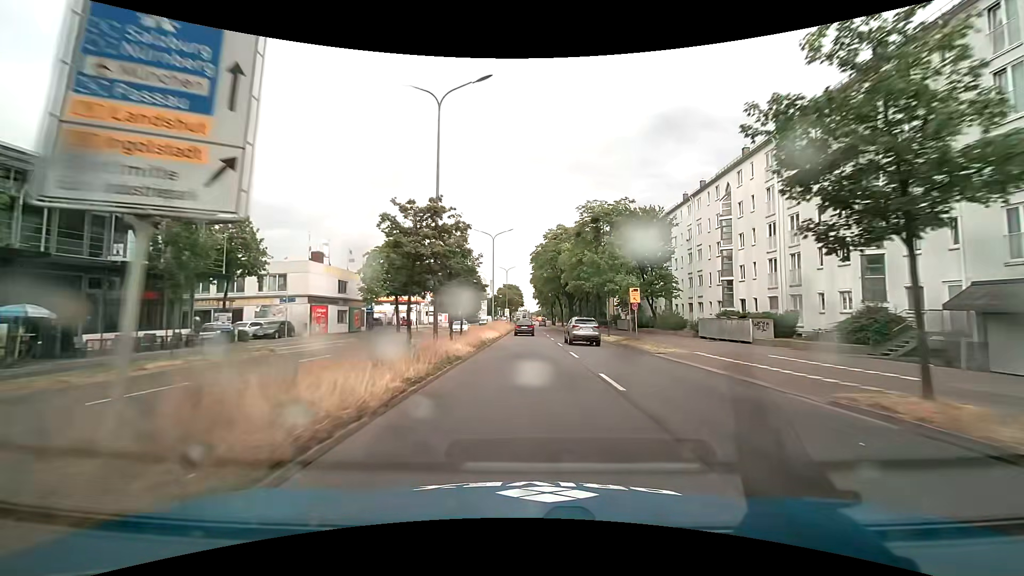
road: primary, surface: asphalt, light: Day
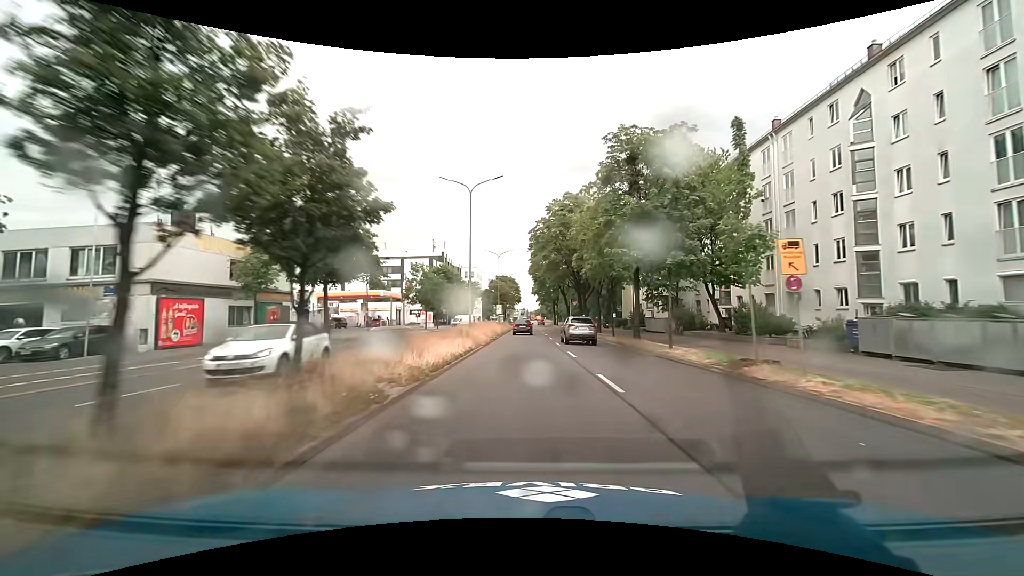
(+0.1, +18.3) m; 0°
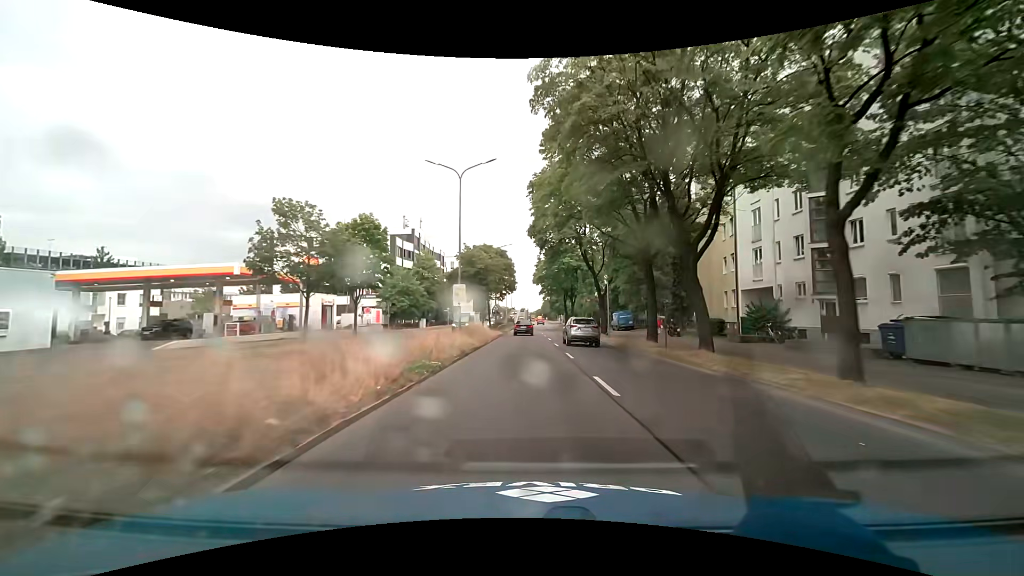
(+0.1, +36.6) m; 0°
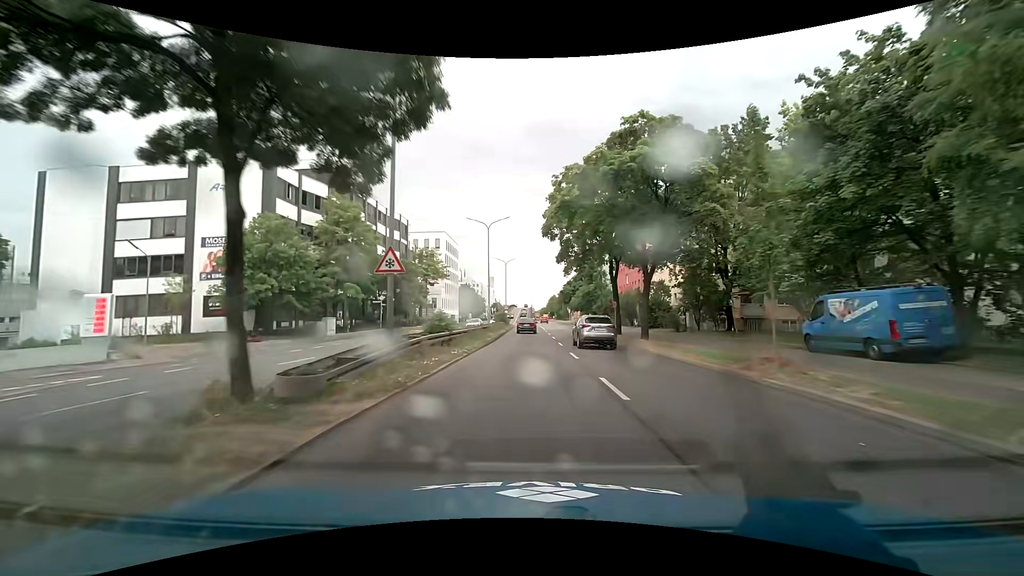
(-0.2, +45.6) m; 0°
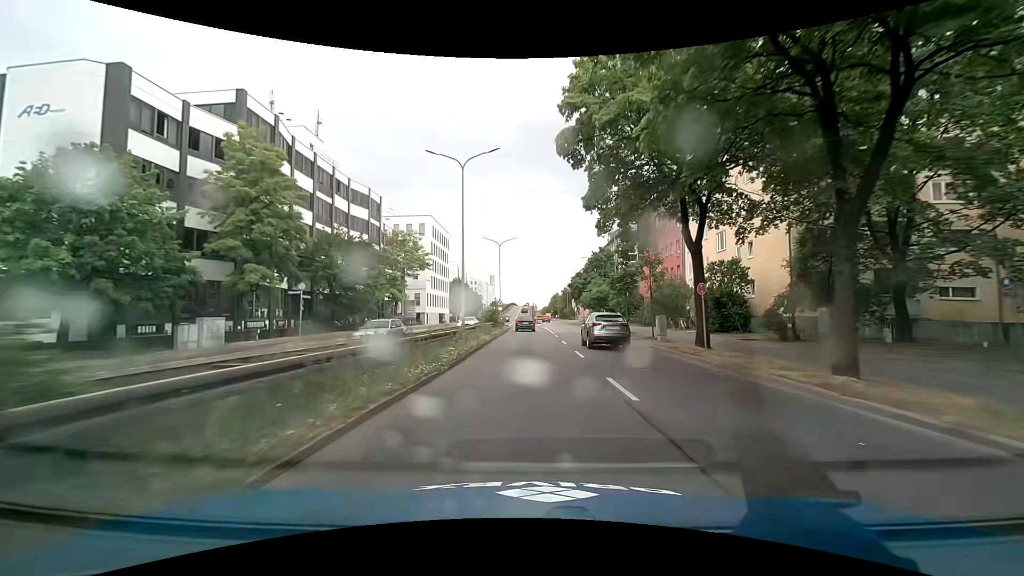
(-0.2, +18.2) m; -1°
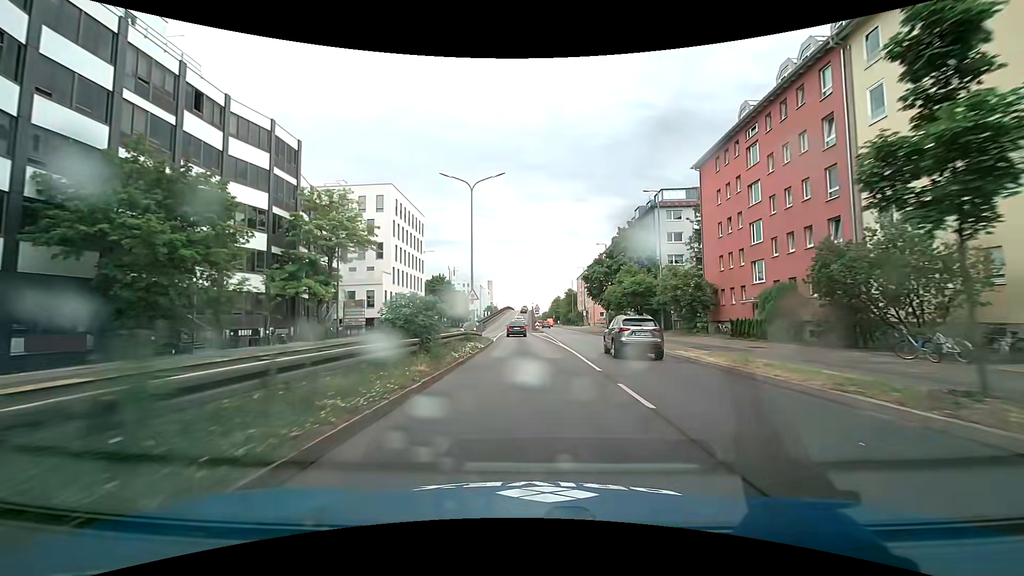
(+0.1, +27.3) m; 0°
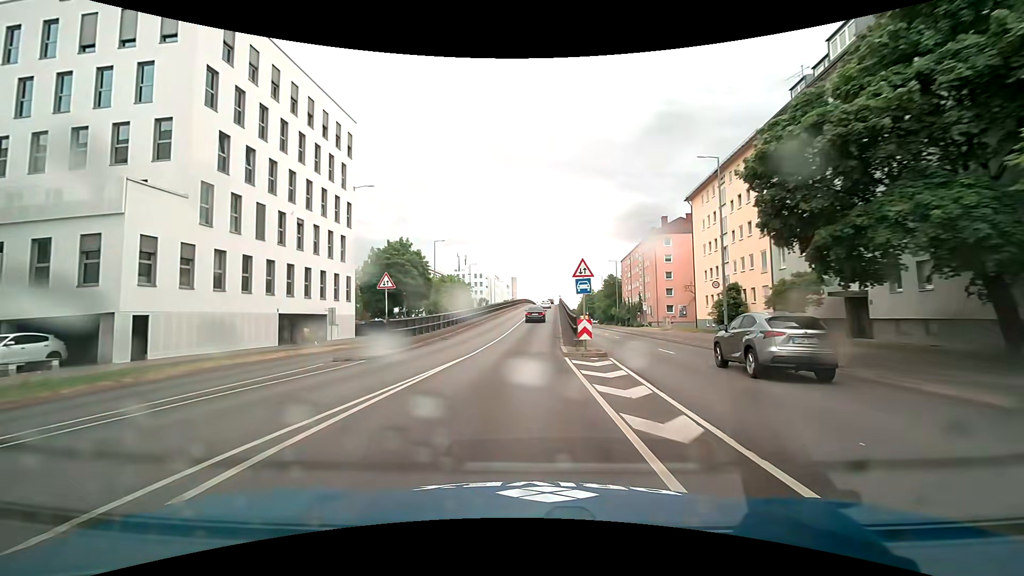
(+0.1, +45.5) m; -3°
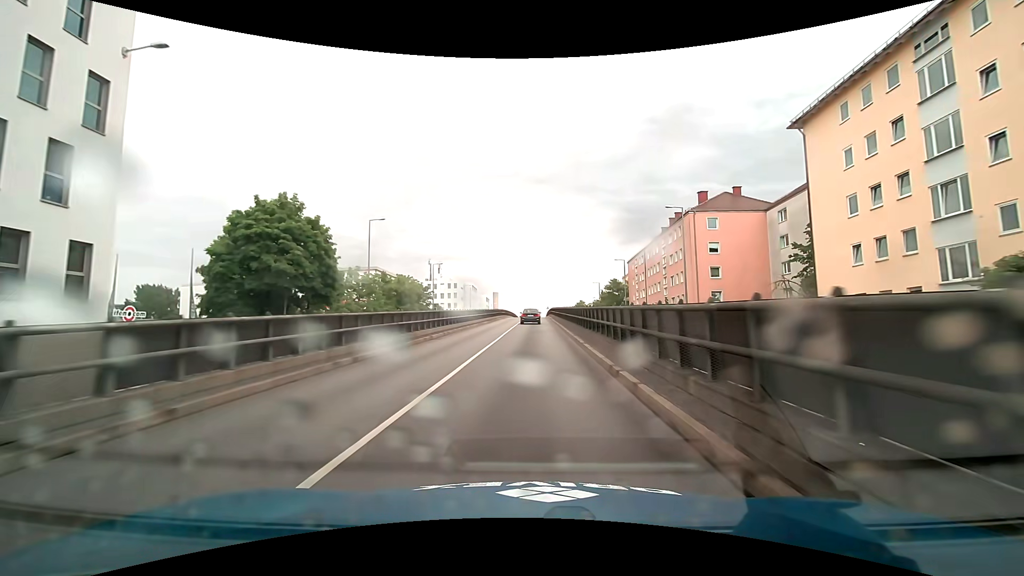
(+0.2, +27.3) m; +3°
(0, +10) (0, +20) (0, +30) (0, +40) (0, +50) (0, +60) (+1, +70) (+1, +80) (+1, +90) (+1, +100) m
